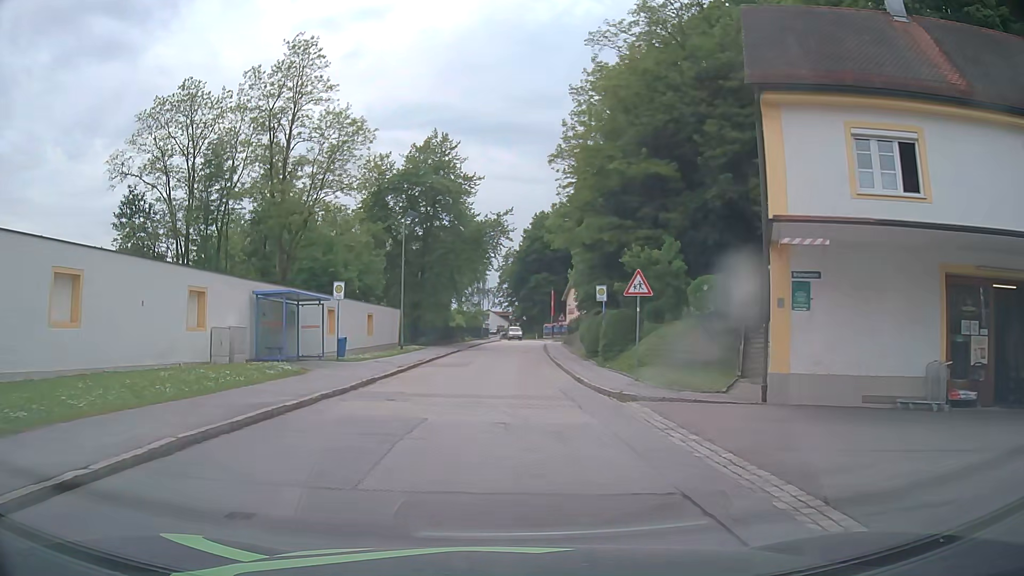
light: Day
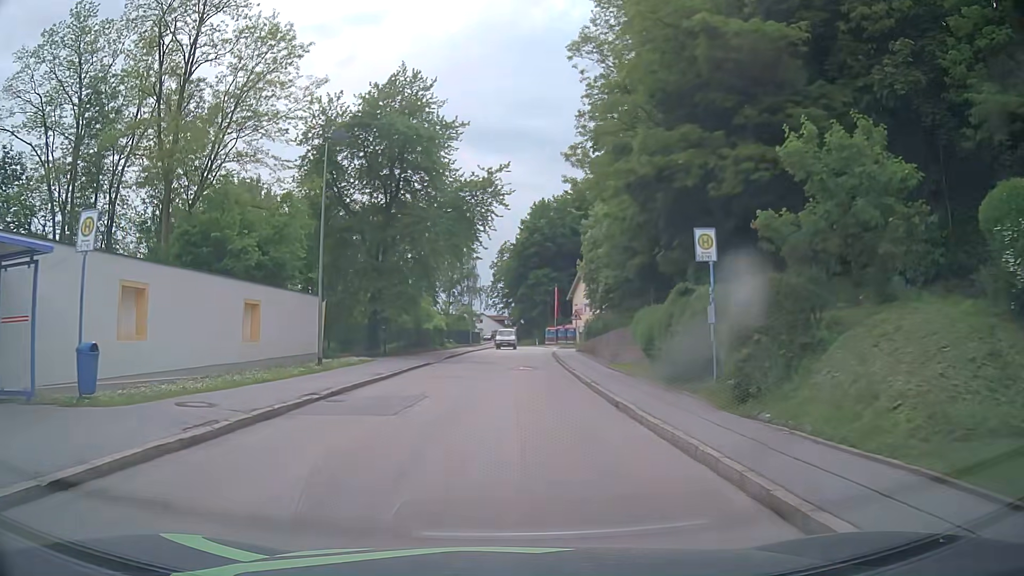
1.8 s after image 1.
(+0.3, +16.8) m; +1°
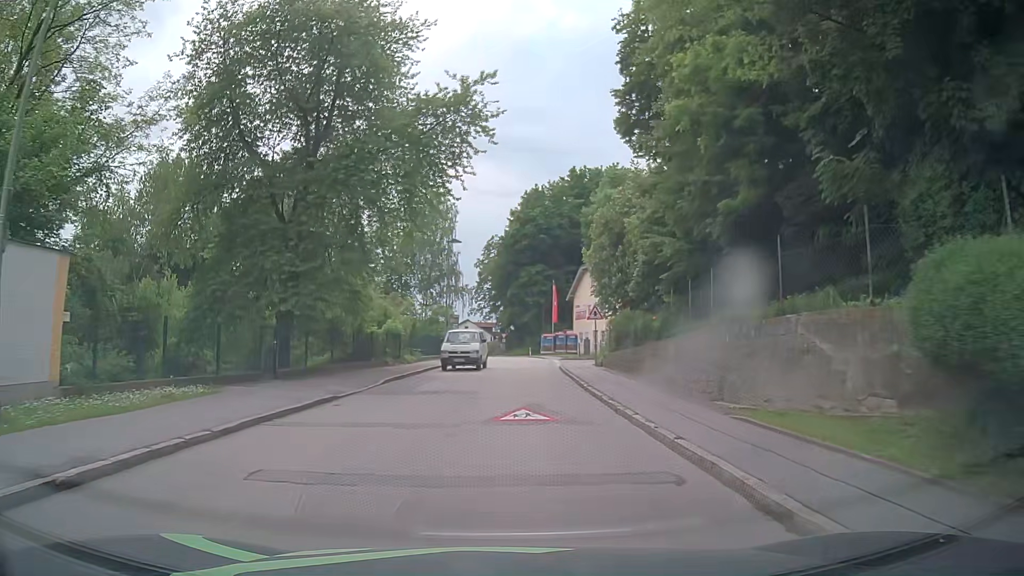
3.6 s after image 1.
(+0.1, +15.8) m; 0°
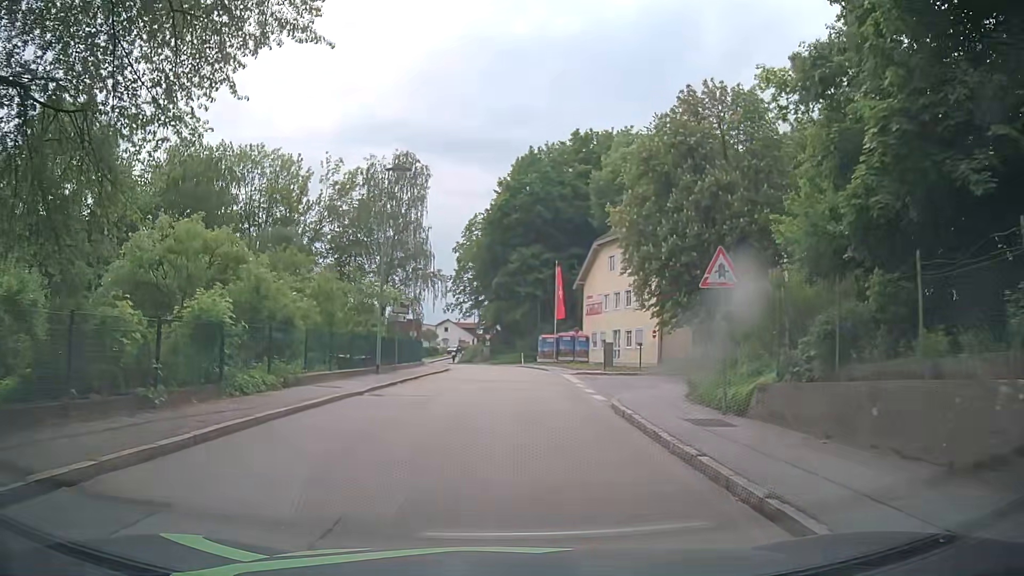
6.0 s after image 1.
(+0.5, +20.9) m; +2°
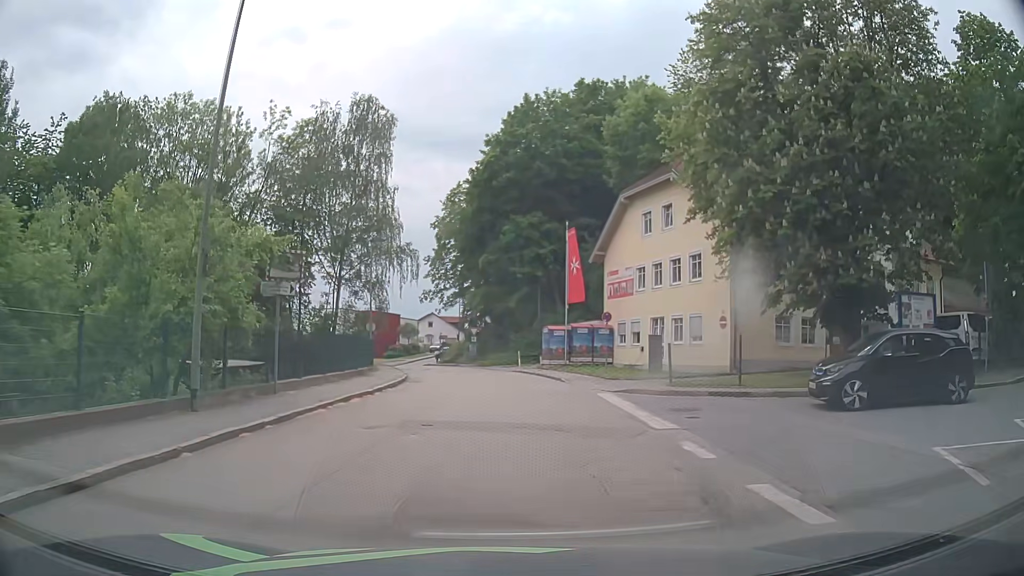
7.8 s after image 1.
(+0.1, +15.7) m; 0°
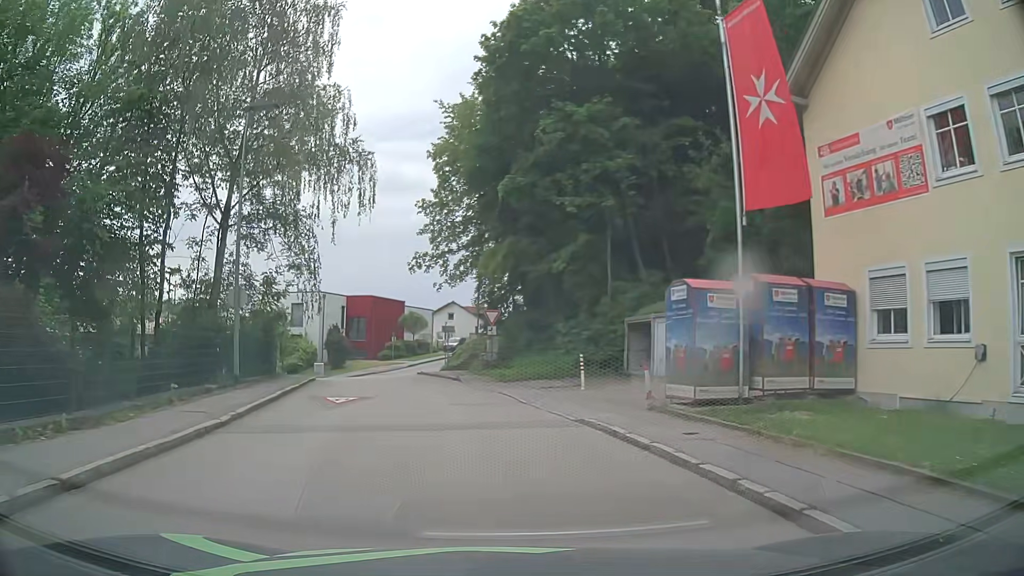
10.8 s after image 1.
(+0.3, +25.4) m; -2°
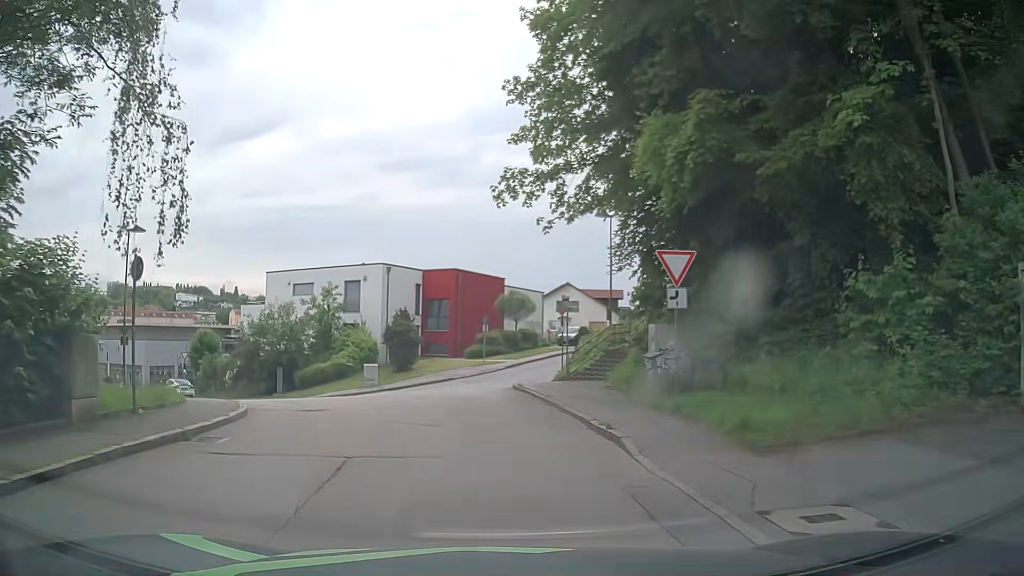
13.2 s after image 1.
(-1.5, +19.0) m; -9°
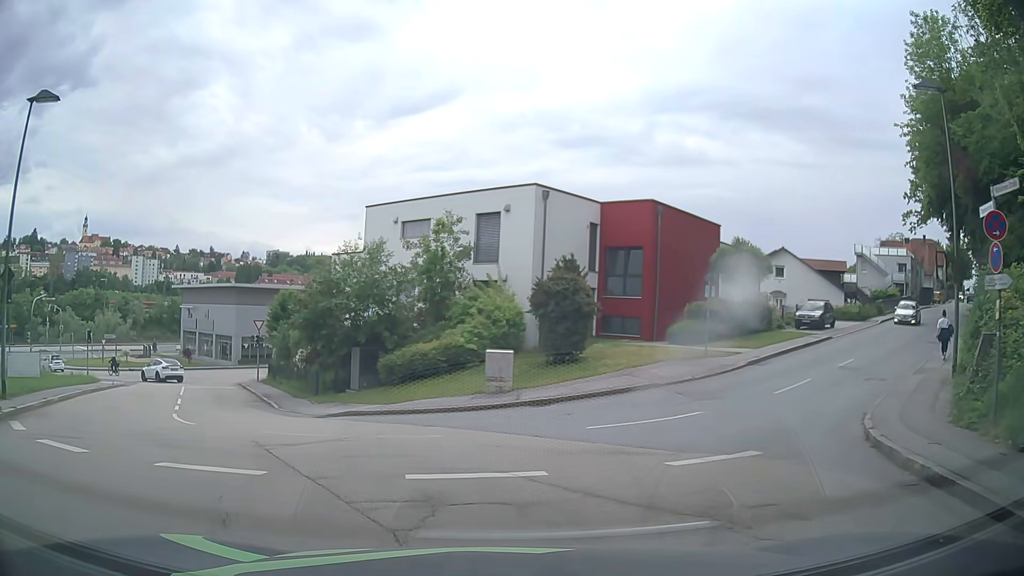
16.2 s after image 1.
(-1.8, +17.8) m; -14°
